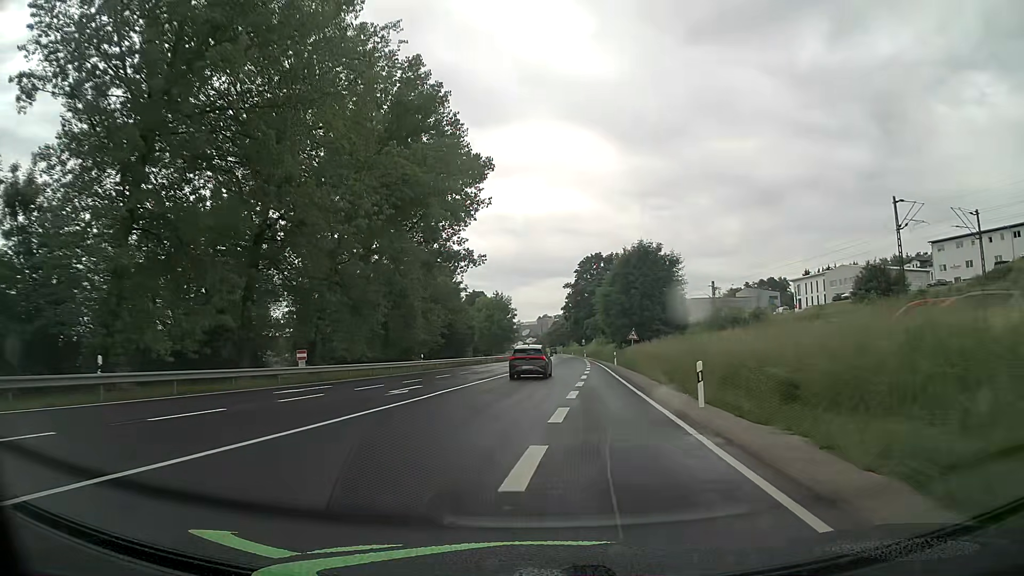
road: primary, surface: asphalt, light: Day
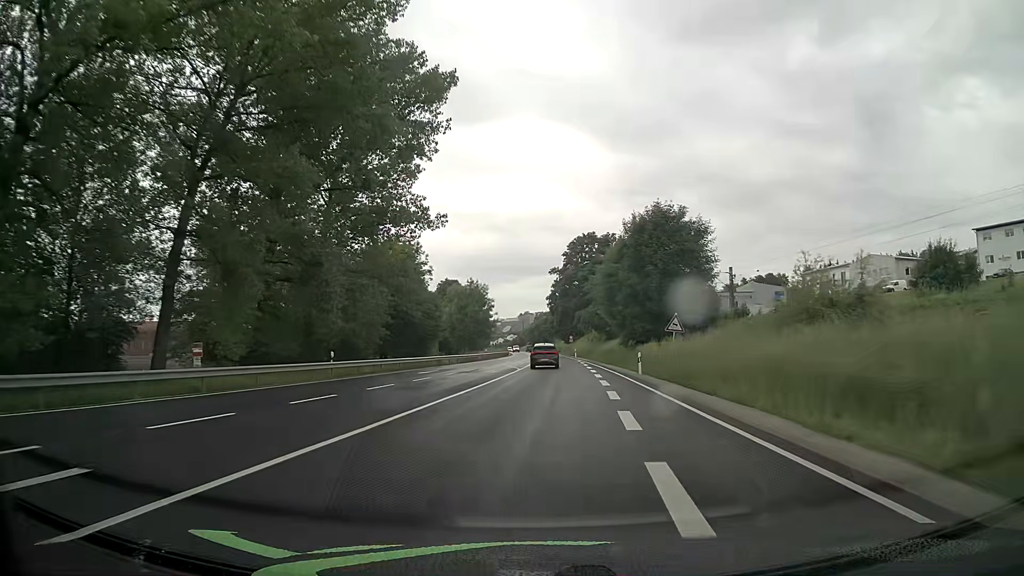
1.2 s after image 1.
(+0.2, +20.3) m; +2°
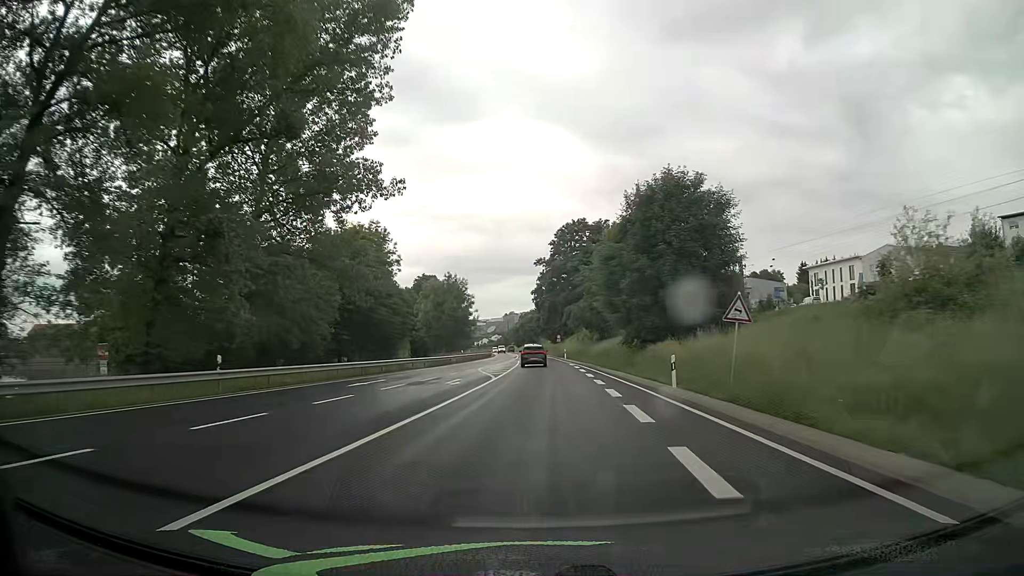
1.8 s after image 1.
(+0.2, +11.3) m; +1°
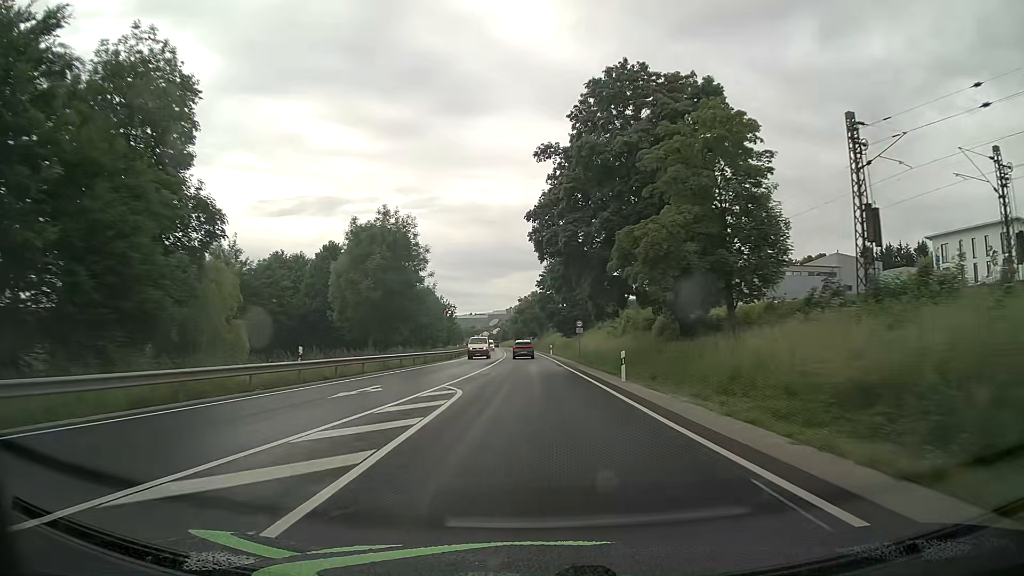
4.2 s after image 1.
(+0.4, +51.1) m; -1°
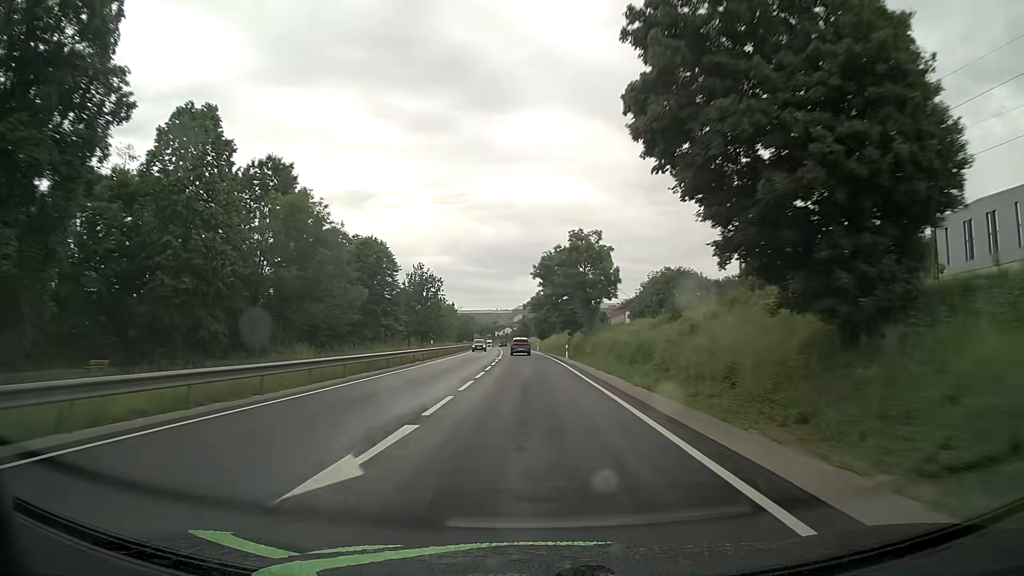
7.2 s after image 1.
(-1.1, +71.4) m; -2°
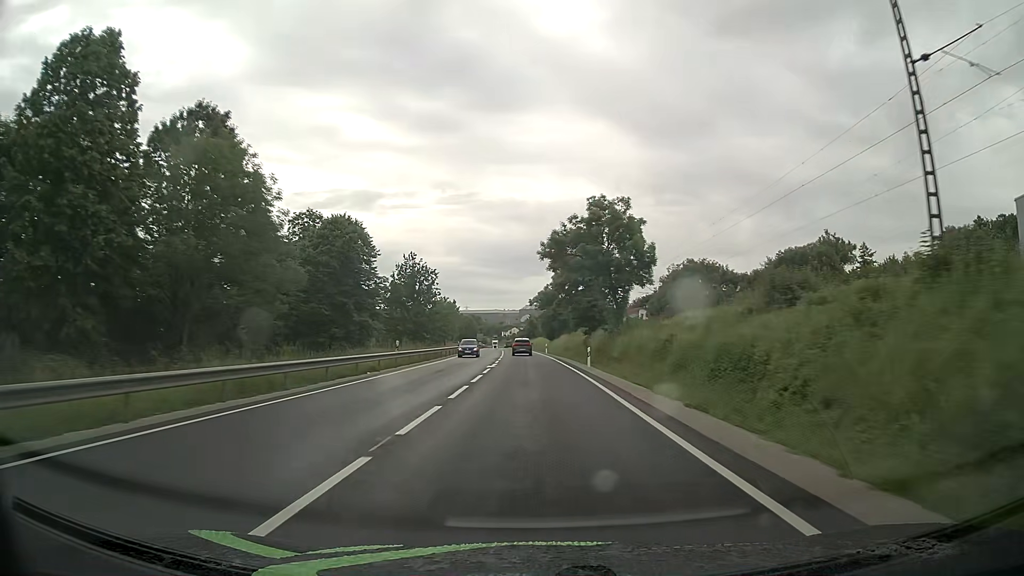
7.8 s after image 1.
(0.0, +14.6) m; 0°
(0, +10) (0, +20) (0, +30) (0, +40) (-1, +50) (-1, +60) (-1, +70) (-2, +80) (-2, +90) (-3, +100) m
